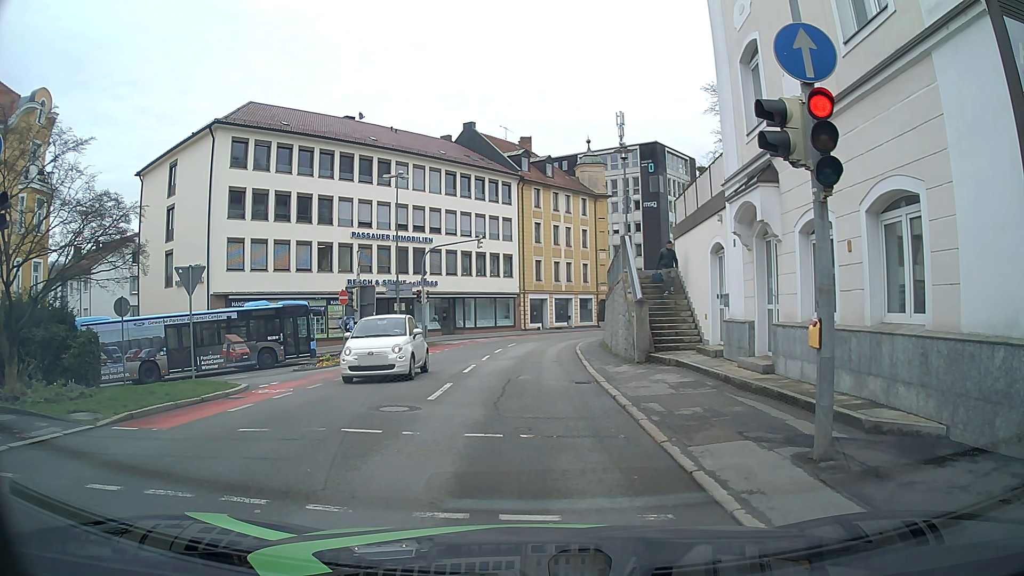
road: tertiary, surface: asphalt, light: Day
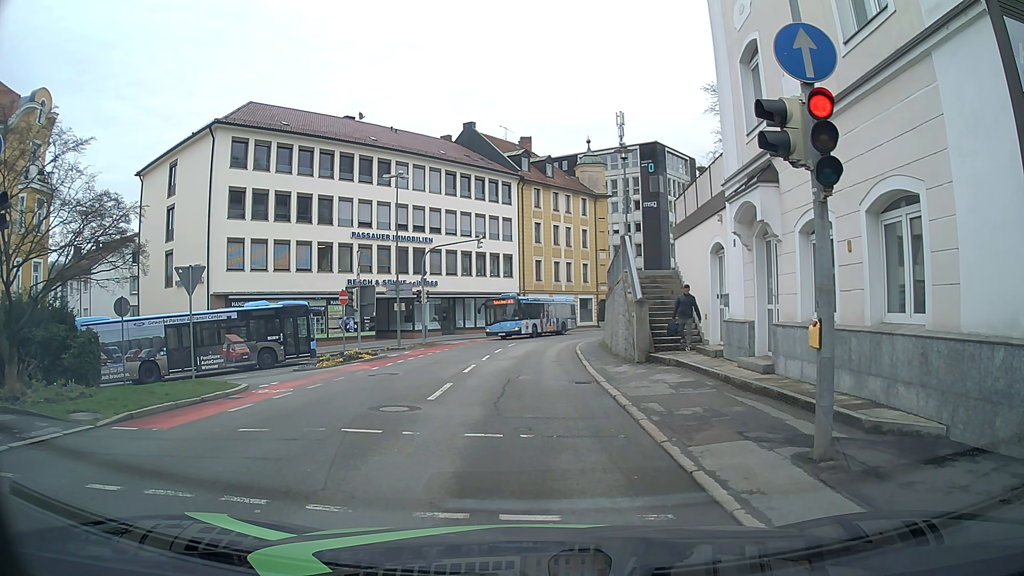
(0.0, 0.0) m; 0°
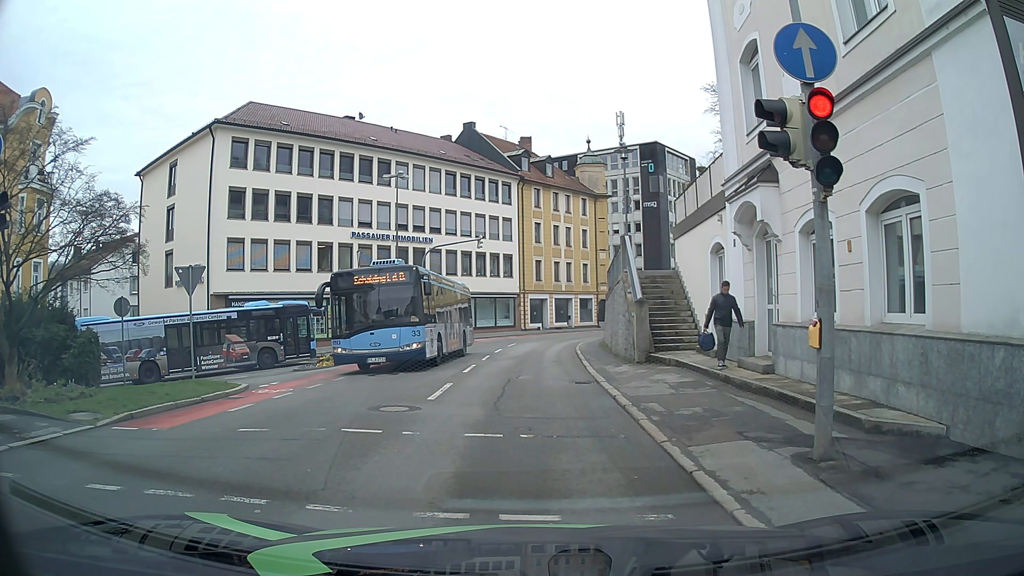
(0.0, 0.0) m; 0°
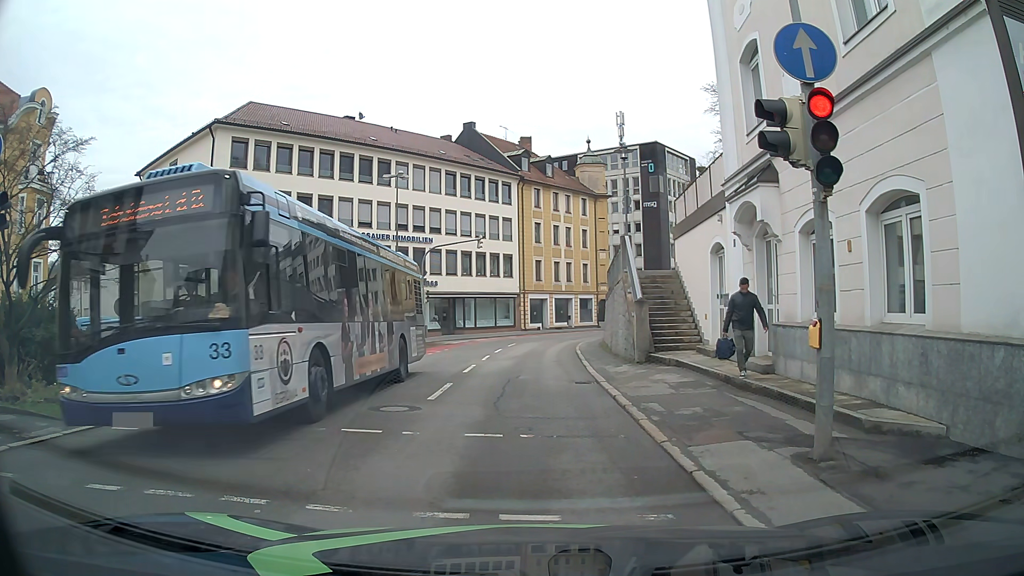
(0.0, 0.0) m; 0°
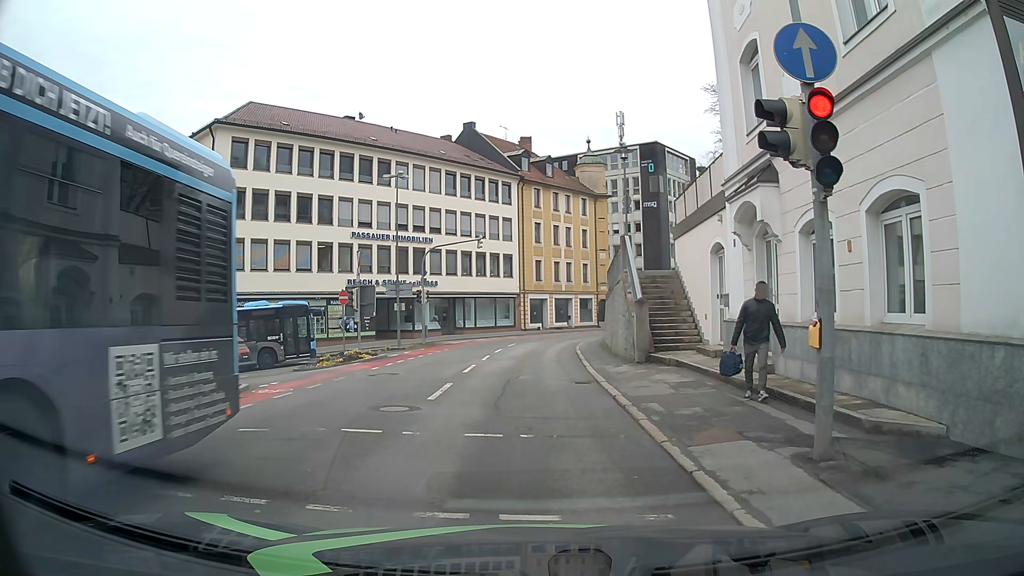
(0.0, 0.0) m; 0°
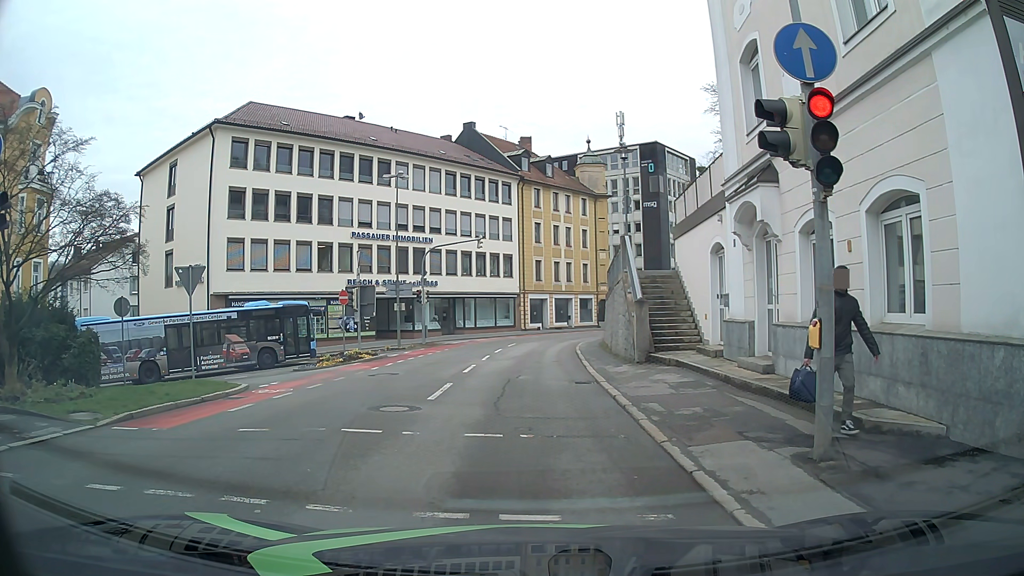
(0.0, 0.0) m; 0°
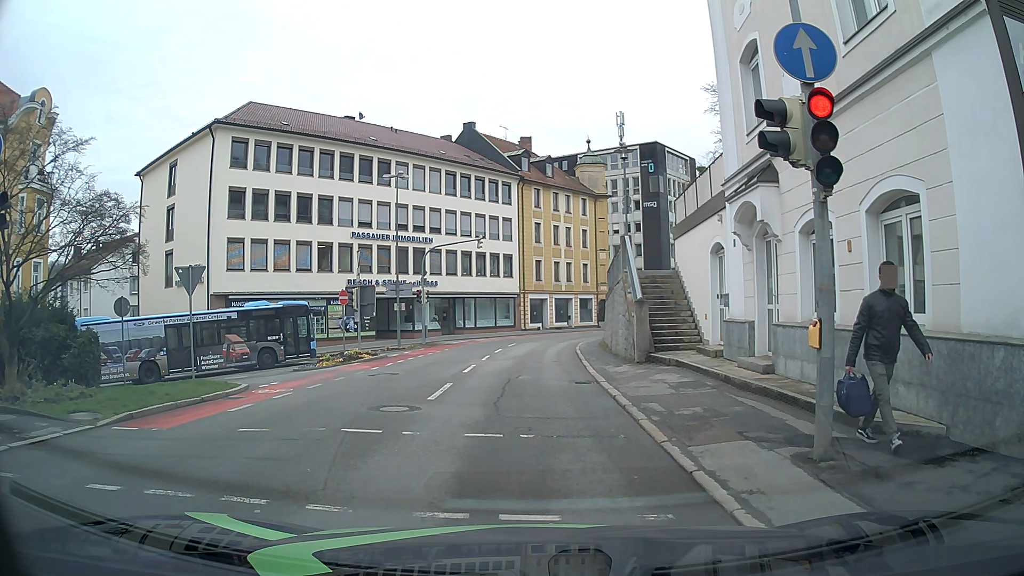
(0.0, 0.0) m; 0°
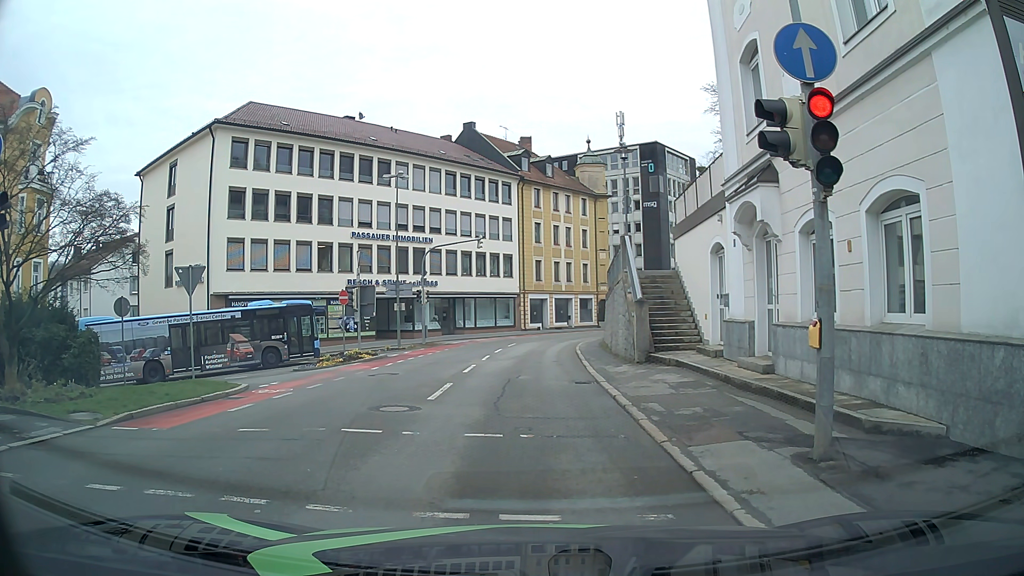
(0.0, 0.0) m; 0°
